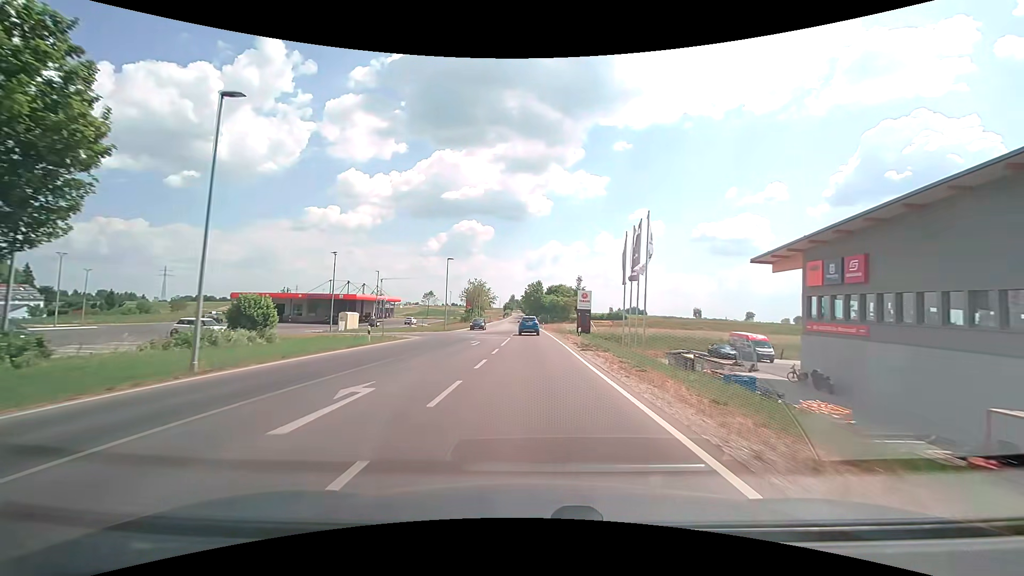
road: secondary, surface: asphalt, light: Day
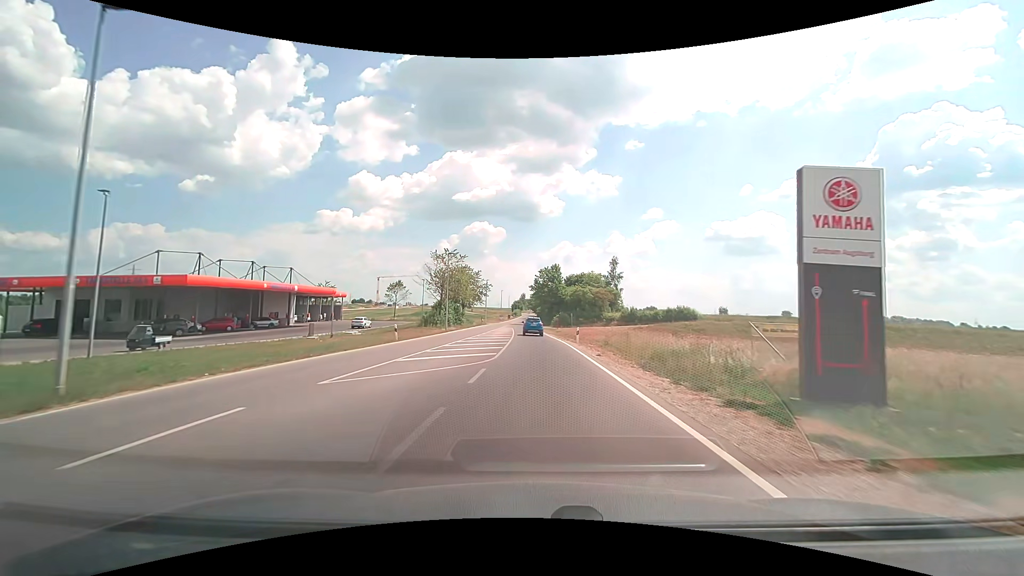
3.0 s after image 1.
(-0.6, +47.1) m; -1°
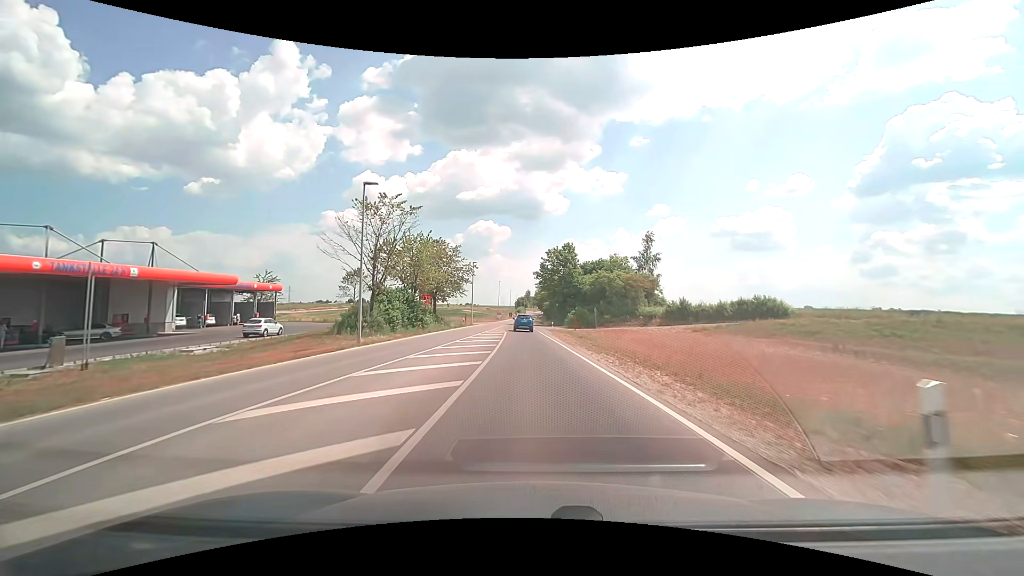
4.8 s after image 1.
(-0.2, +27.0) m; -1°
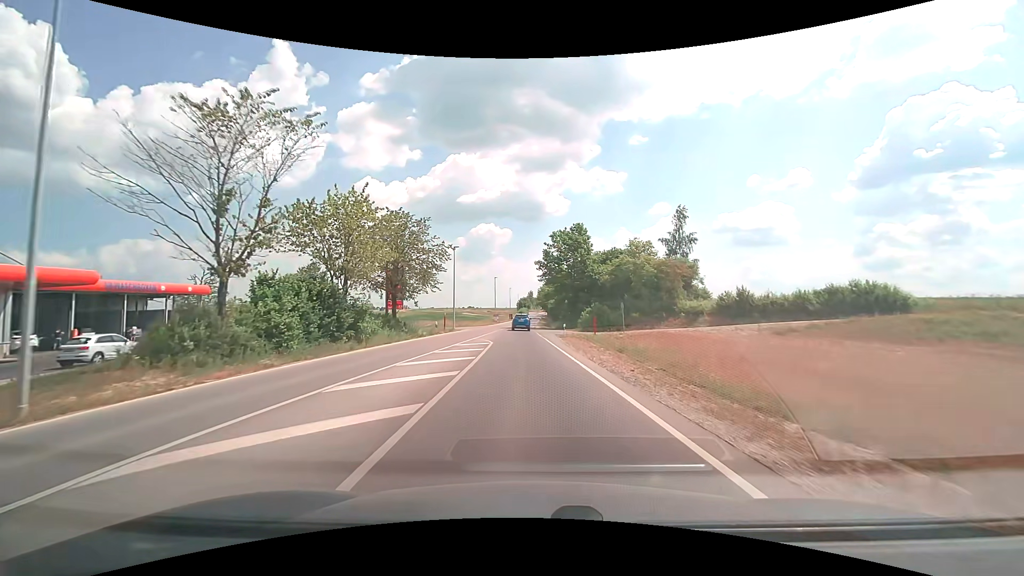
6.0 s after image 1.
(0.0, +16.6) m; 0°
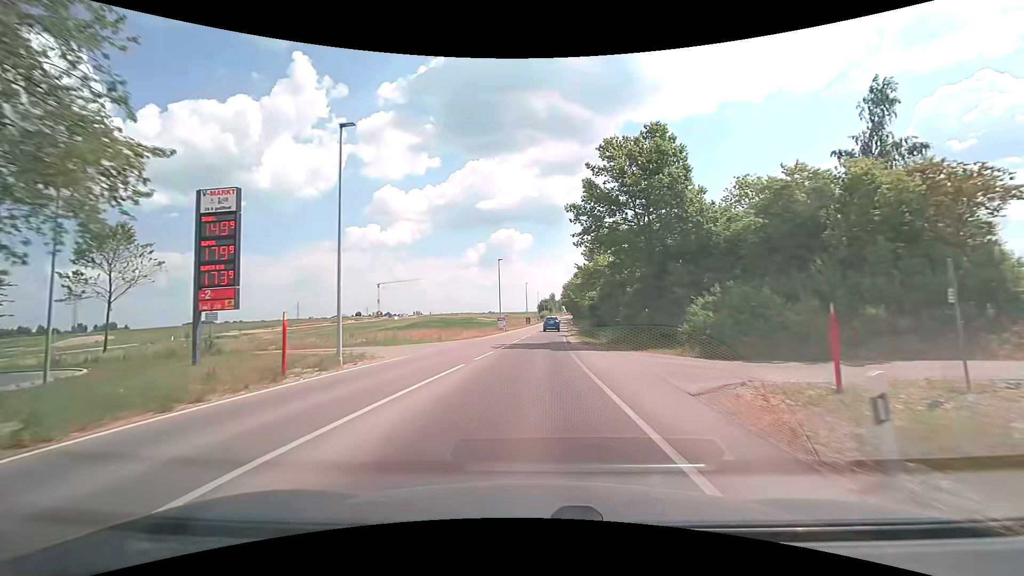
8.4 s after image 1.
(-0.7, +32.4) m; -3°
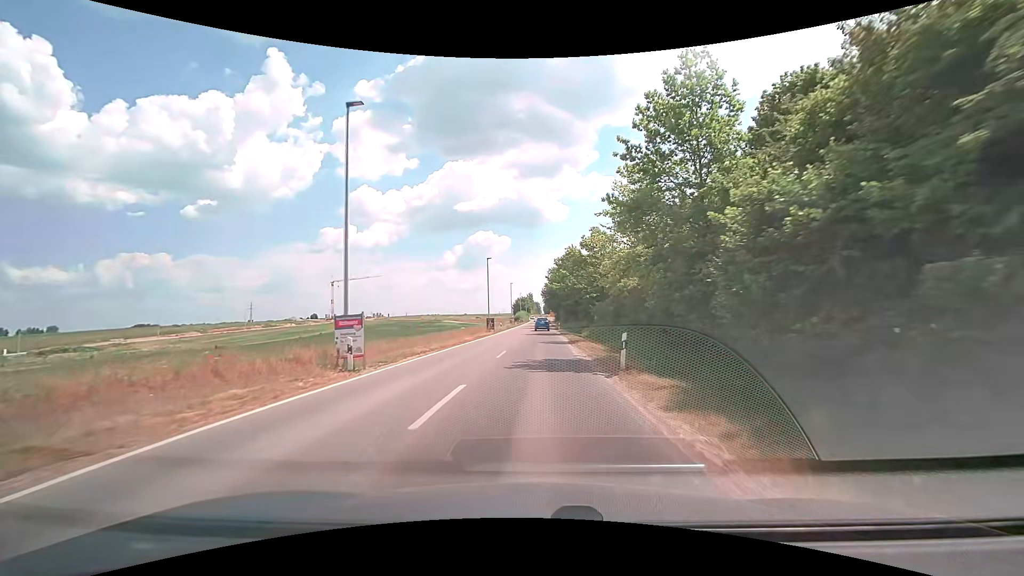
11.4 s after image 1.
(+0.9, +41.4) m; +2°
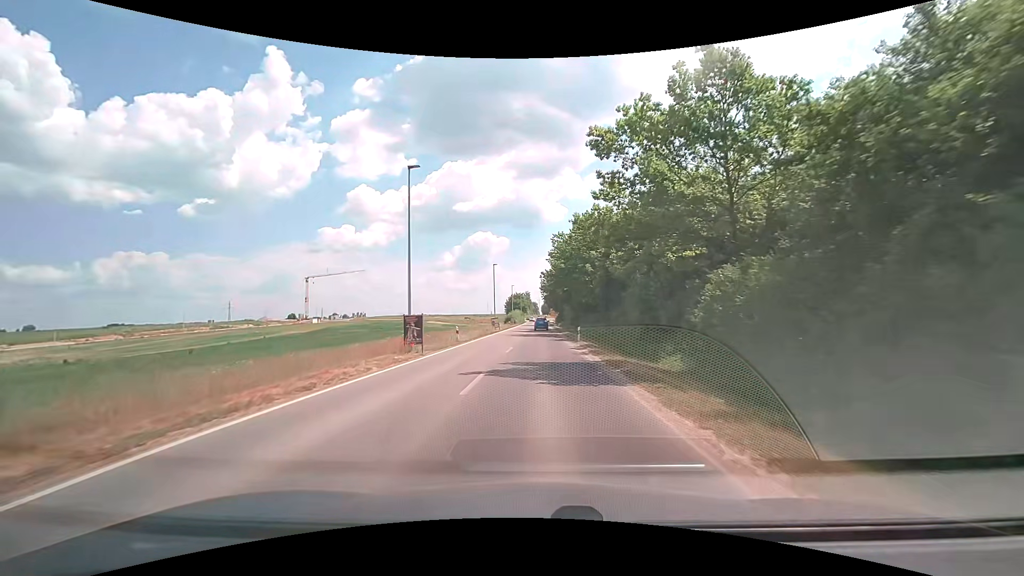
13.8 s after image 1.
(+0.3, +33.0) m; 0°
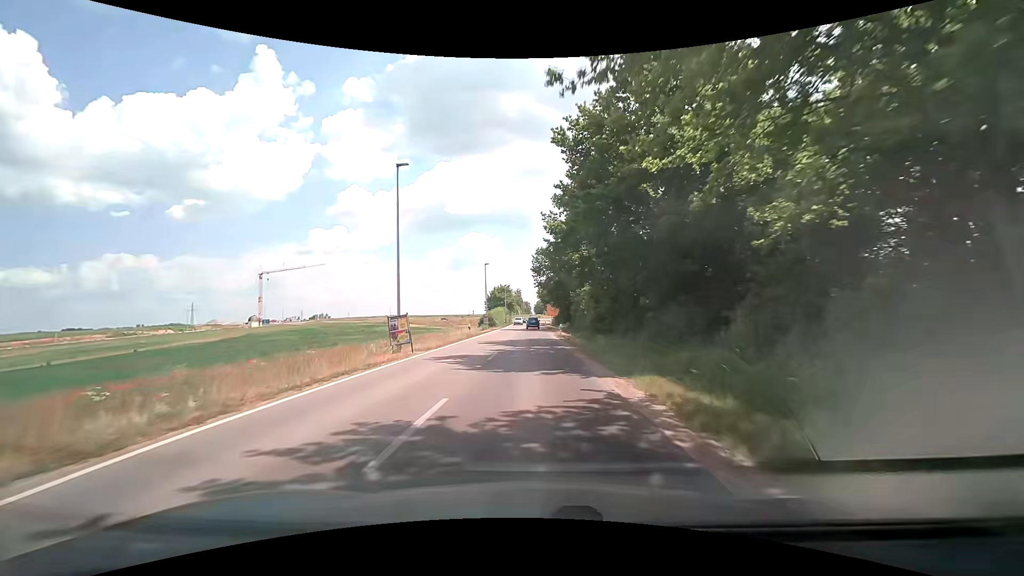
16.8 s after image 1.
(+0.5, +40.2) m; +1°
(0, +10) (0, +20) (0, +30) (0, +40) (0, +50) (0, +60) (0, +70) (0, +80) (+1, +90) (0, +100) m
